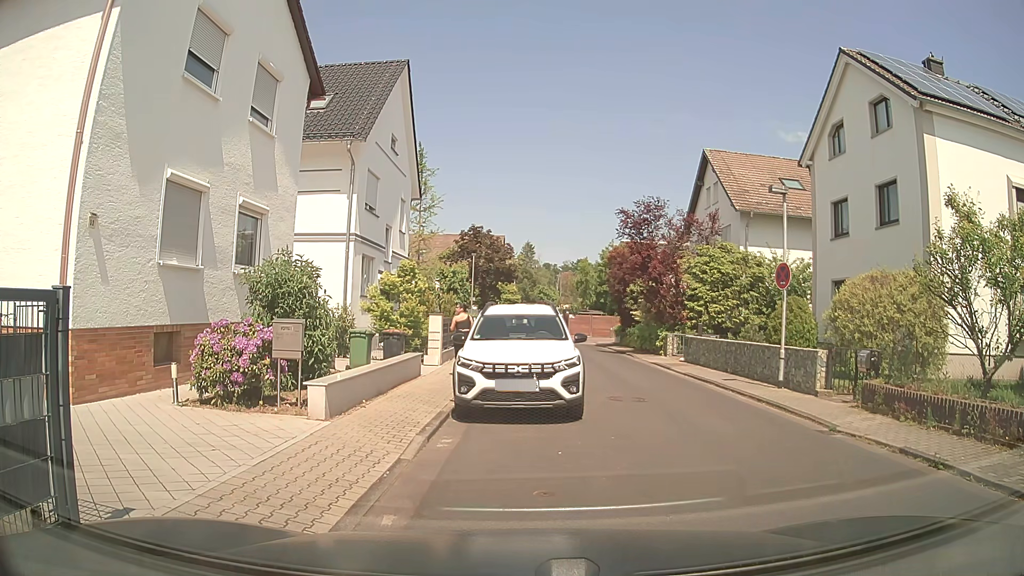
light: Day
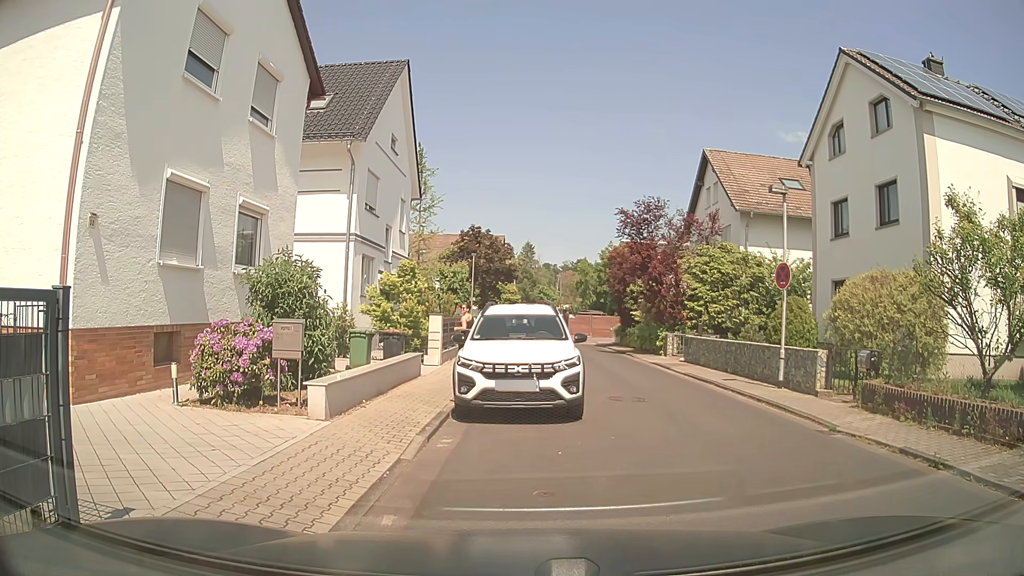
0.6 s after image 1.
(0.0, 0.0) m; 0°
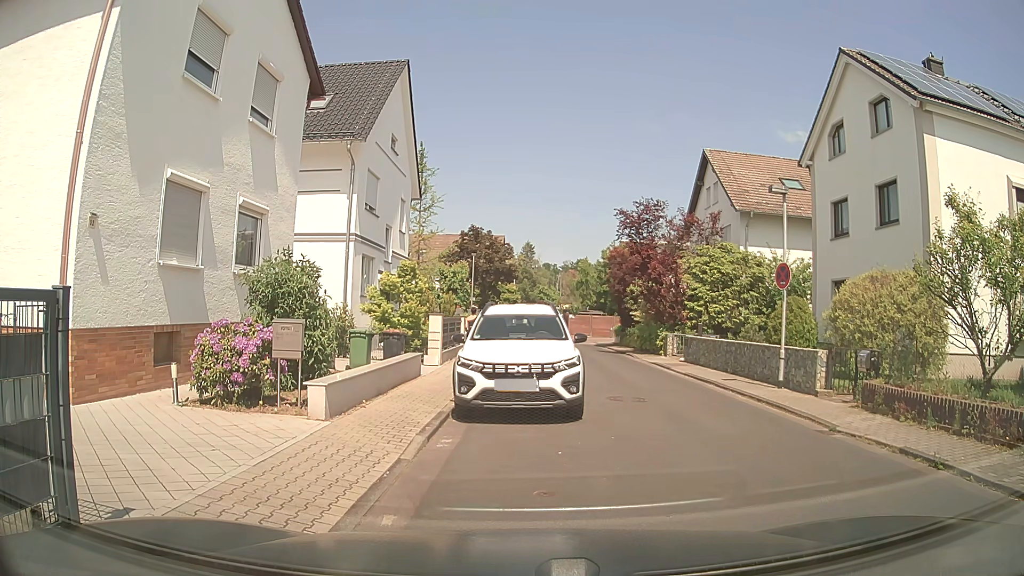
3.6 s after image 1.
(0.0, 0.0) m; 0°
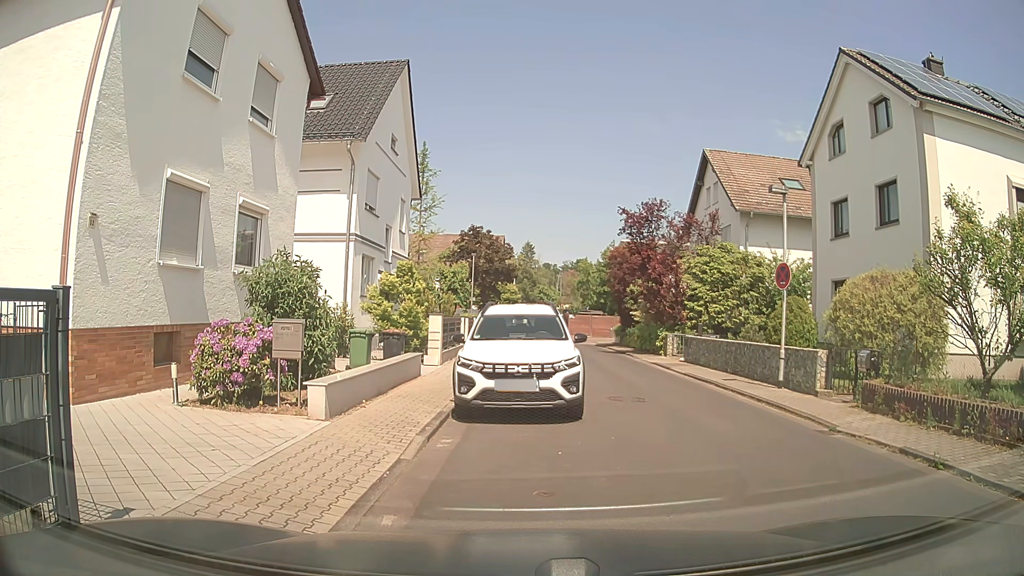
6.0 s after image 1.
(0.0, 0.0) m; 0°
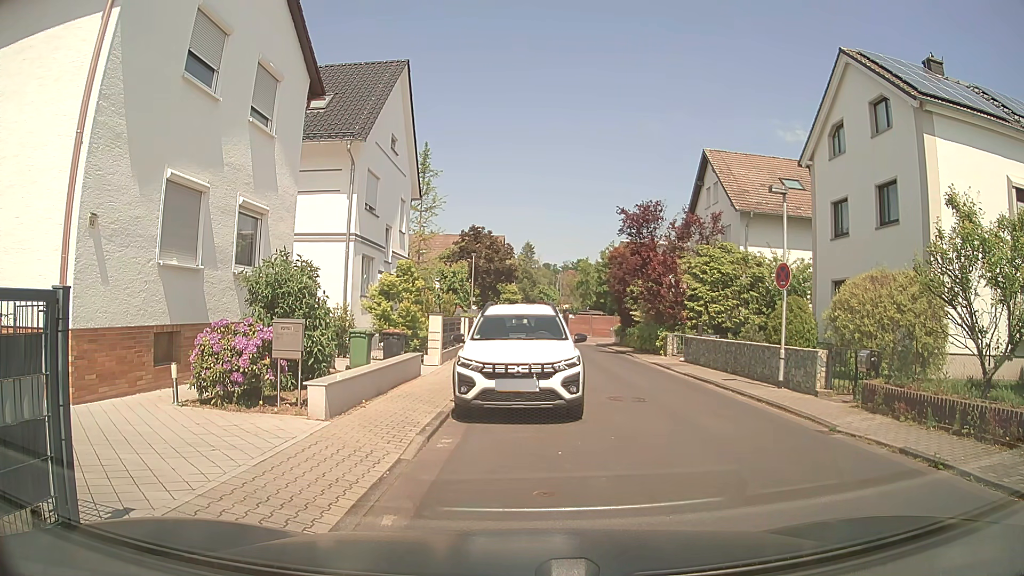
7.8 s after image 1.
(0.0, 0.0) m; 0°
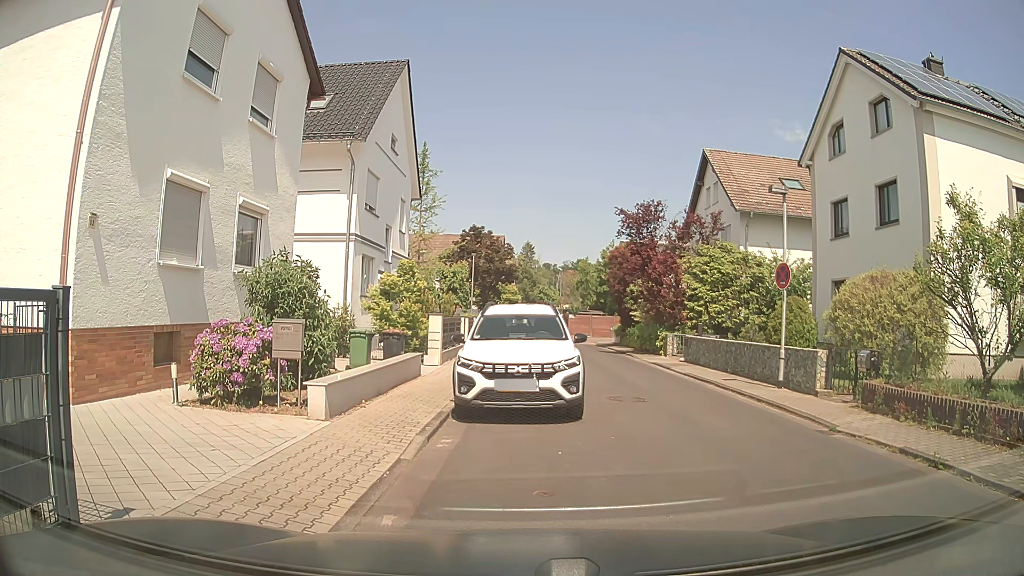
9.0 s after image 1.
(0.0, 0.0) m; 0°
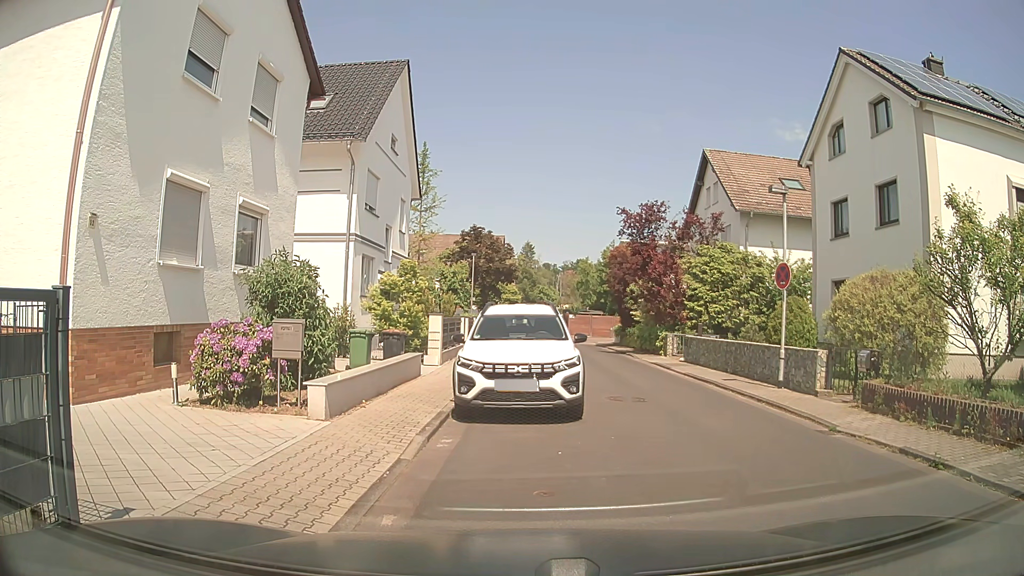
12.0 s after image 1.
(0.0, 0.0) m; 0°
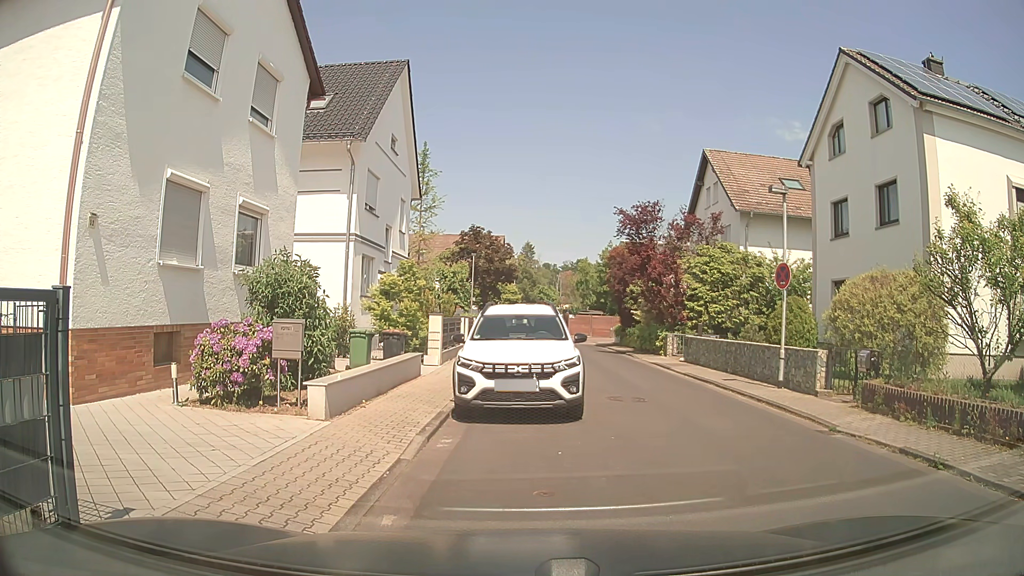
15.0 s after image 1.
(0.0, 0.0) m; 0°
